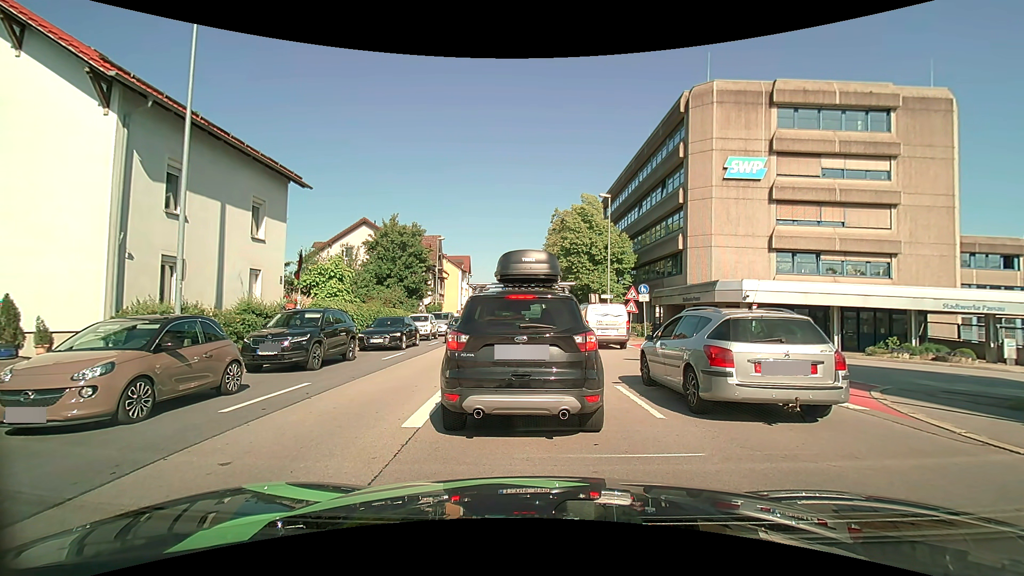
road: primary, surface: asphalt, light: Day
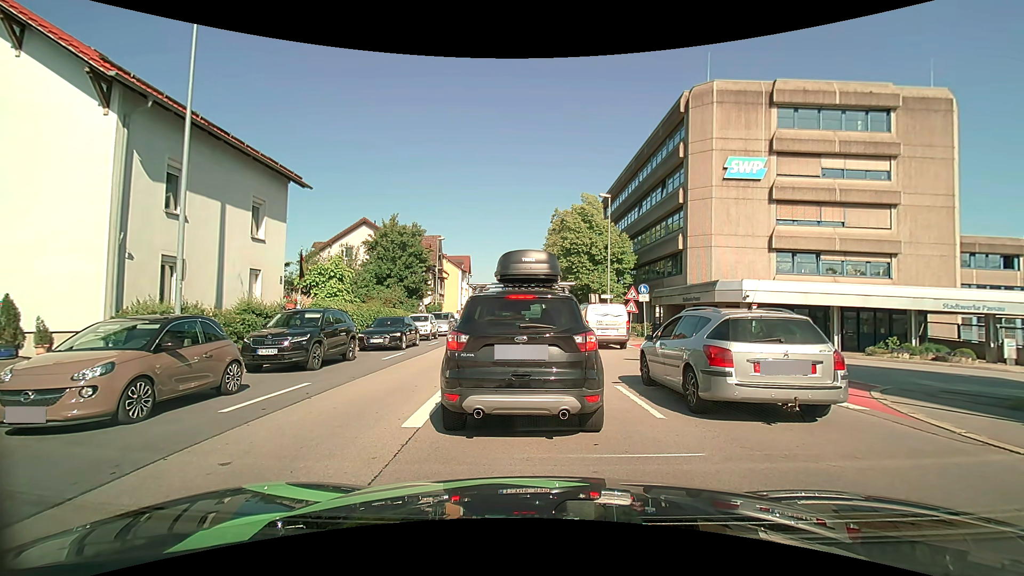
(0.0, 0.0) m; 0°
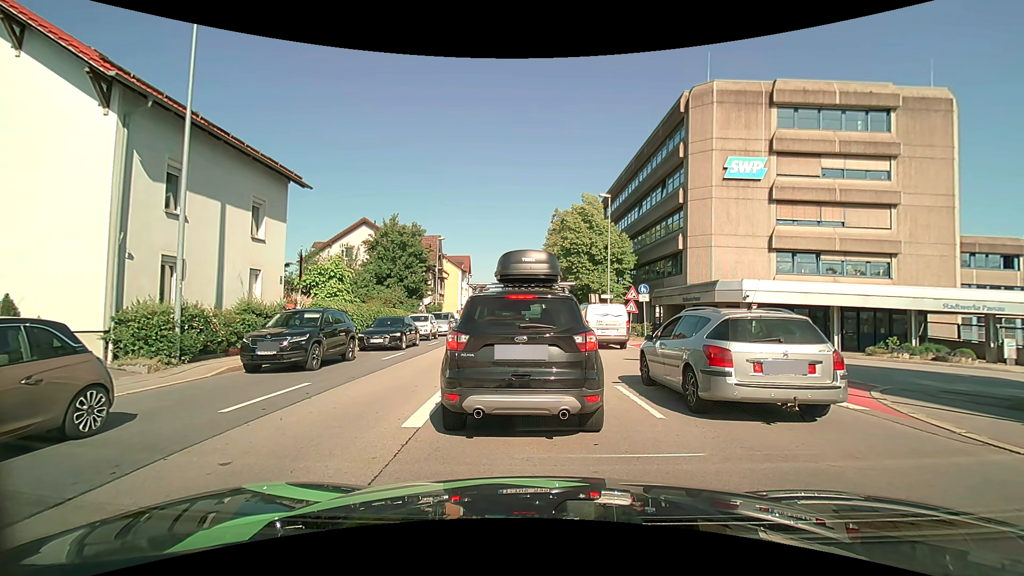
(0.0, 0.0) m; 0°
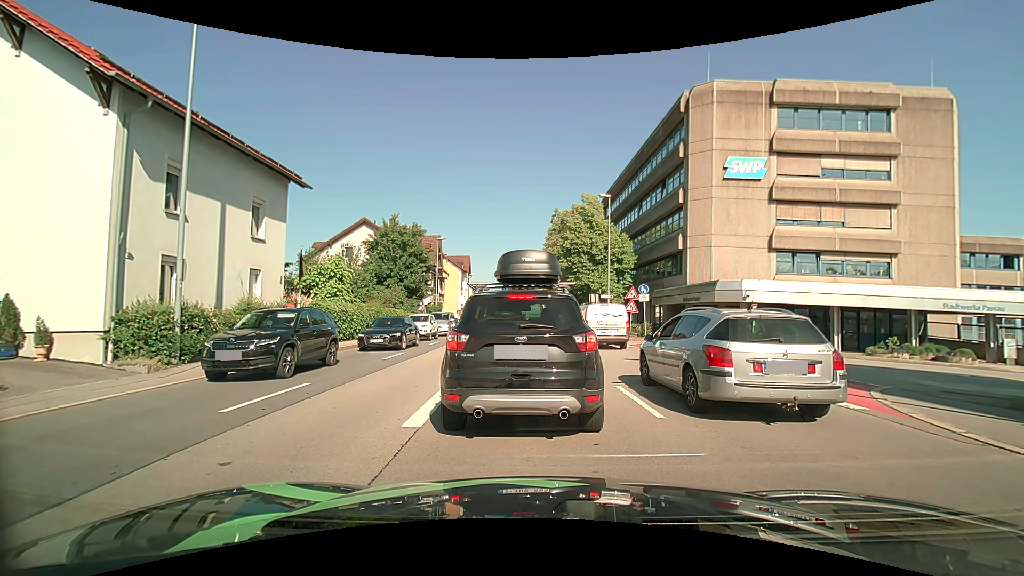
(0.0, 0.0) m; 0°
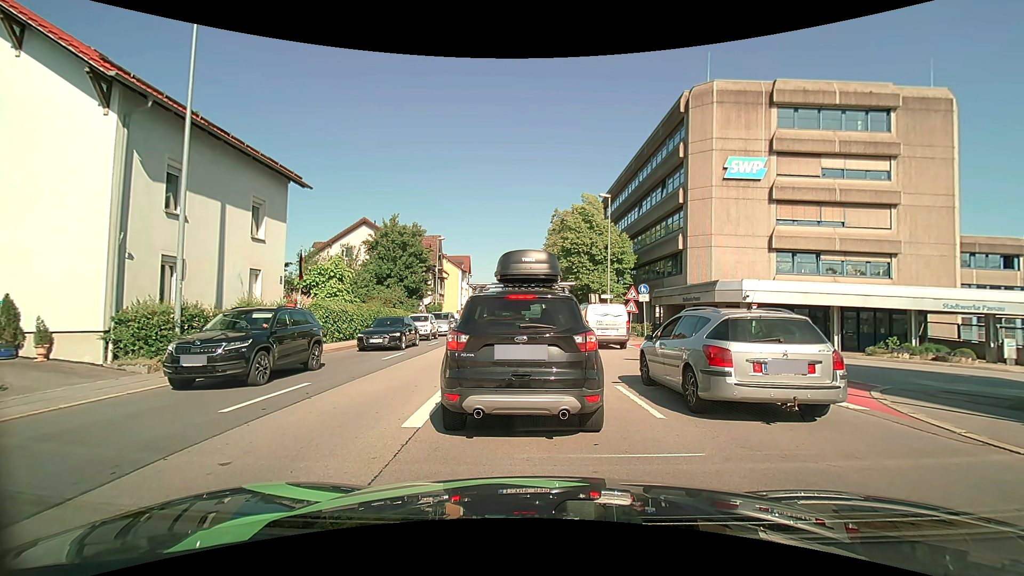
(0.0, 0.0) m; 0°
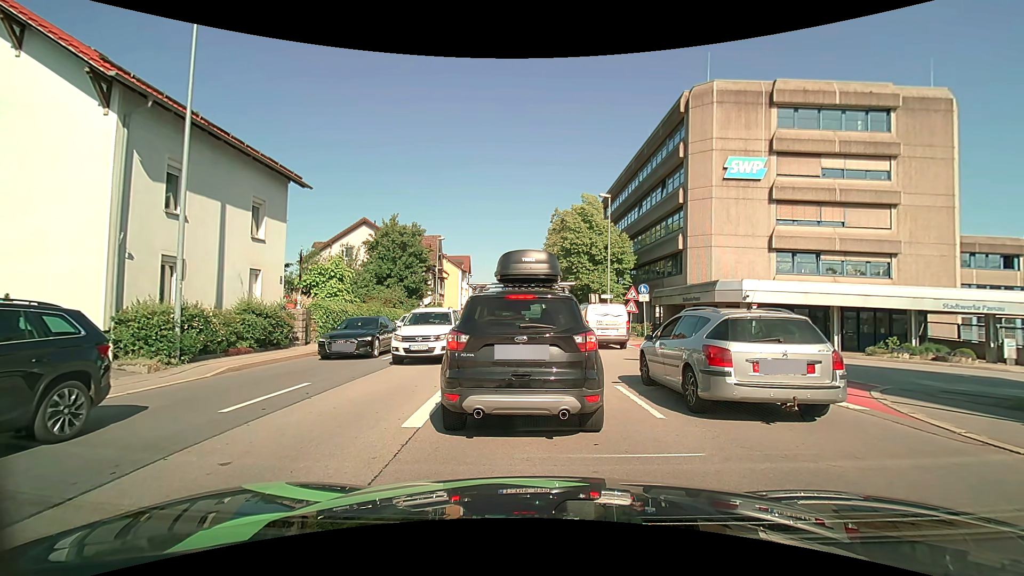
(0.0, 0.0) m; 0°
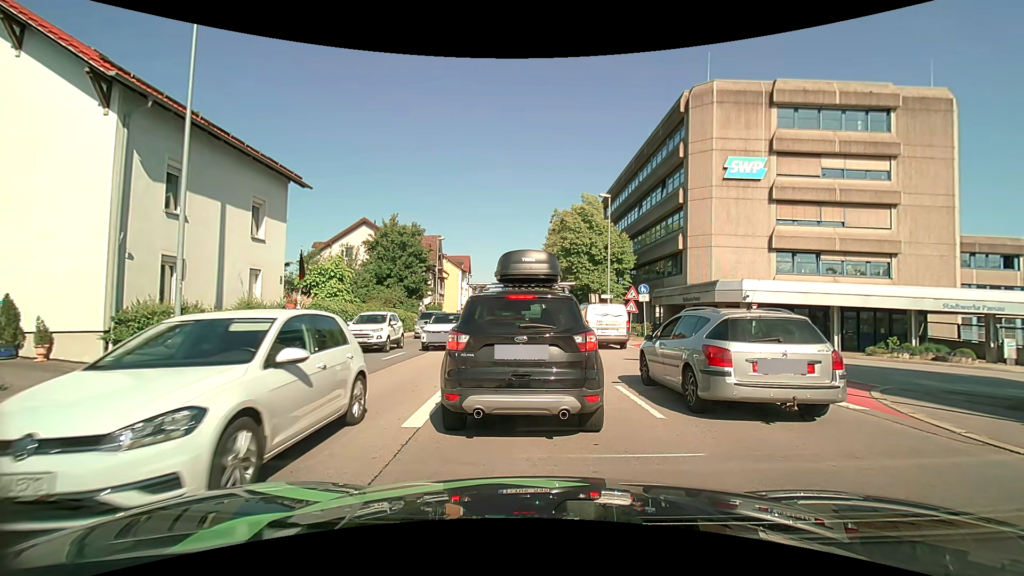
(0.0, 0.0) m; 0°
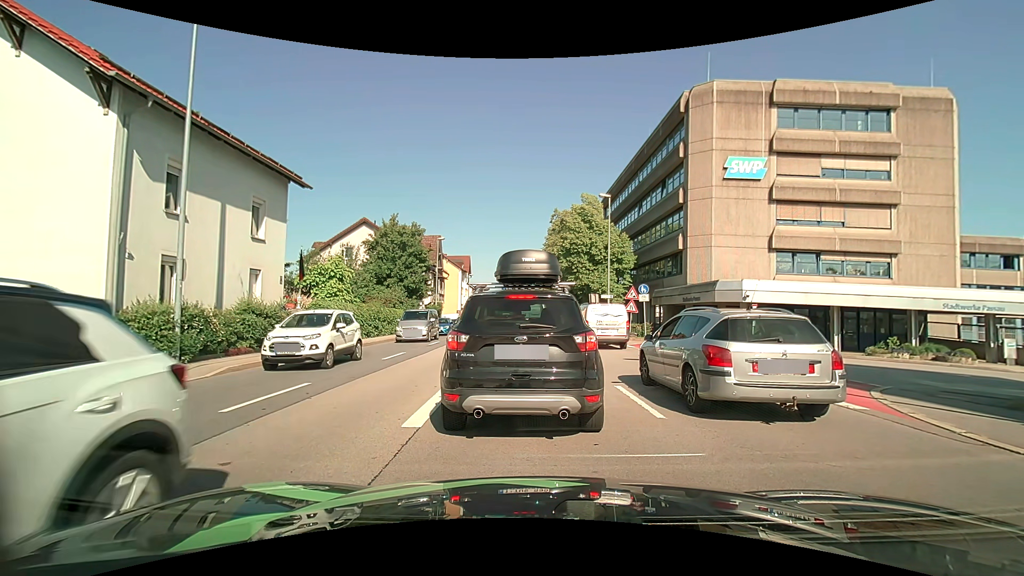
(0.0, 0.0) m; 0°
